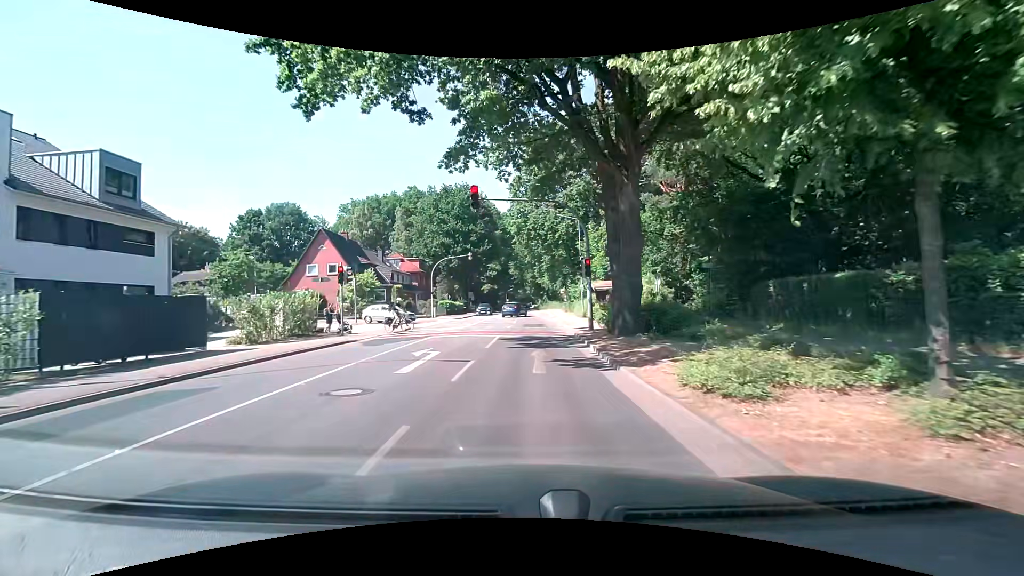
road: secondary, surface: asphalt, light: Day
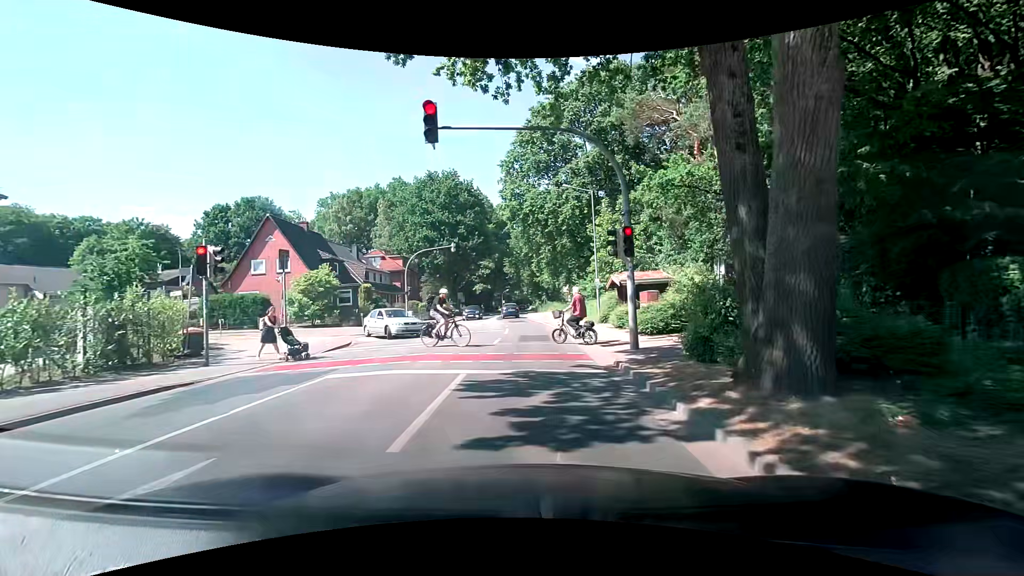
(-0.1, +9.7) m; -1°
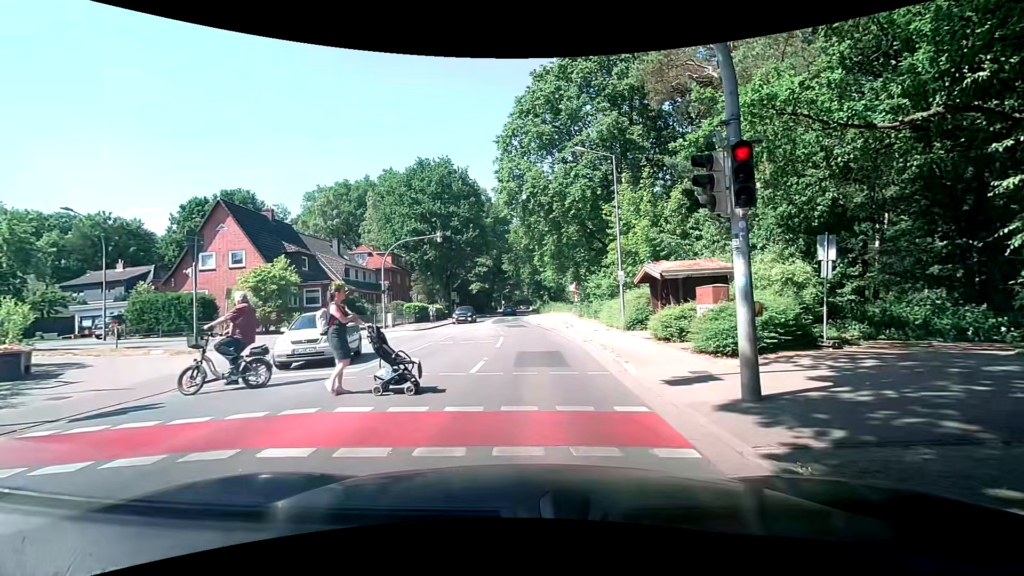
(0.0, +6.5) m; -3°
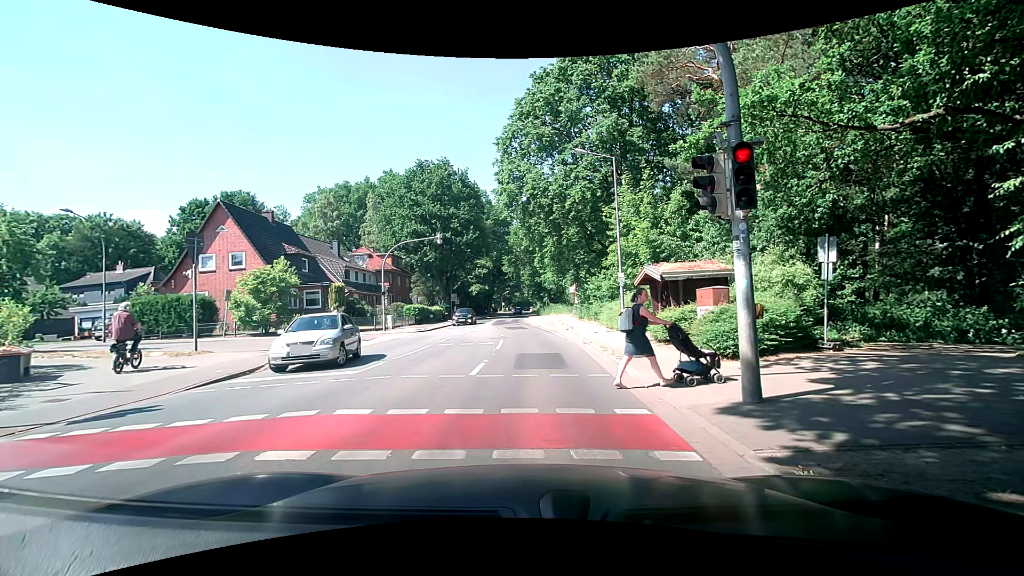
(0.0, +0.1) m; 0°
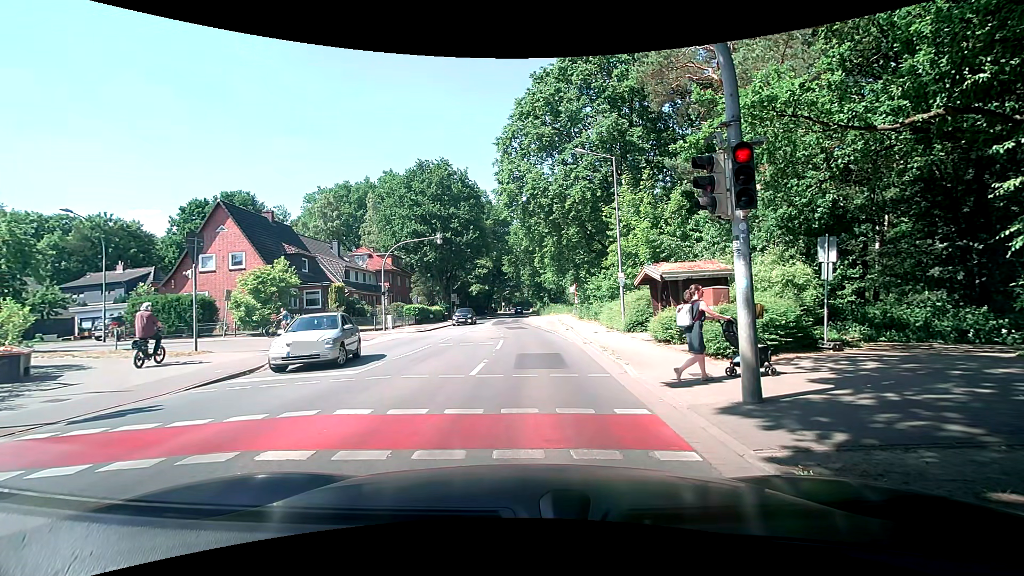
(0.0, 0.0) m; 0°
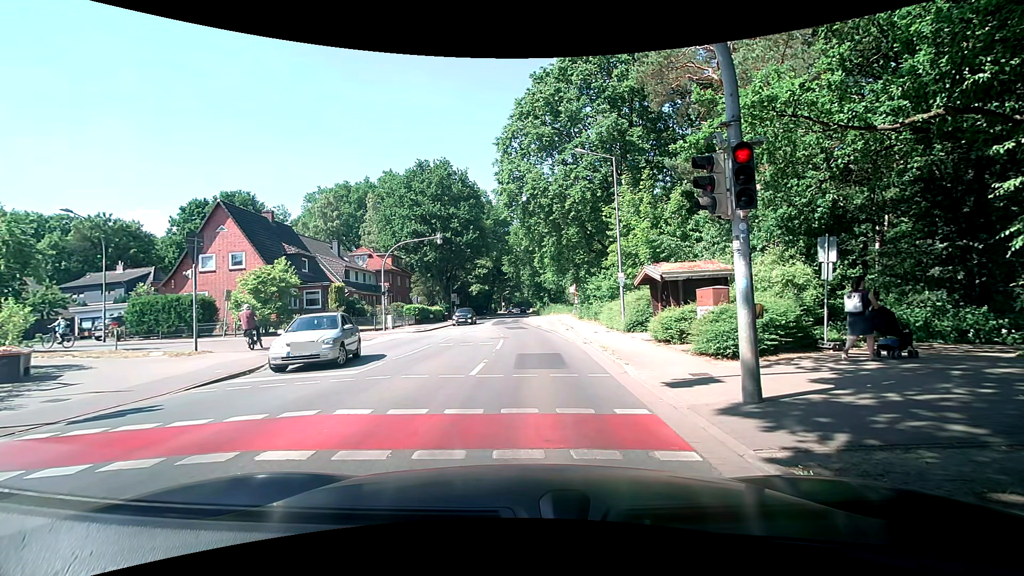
(0.0, 0.0) m; 0°
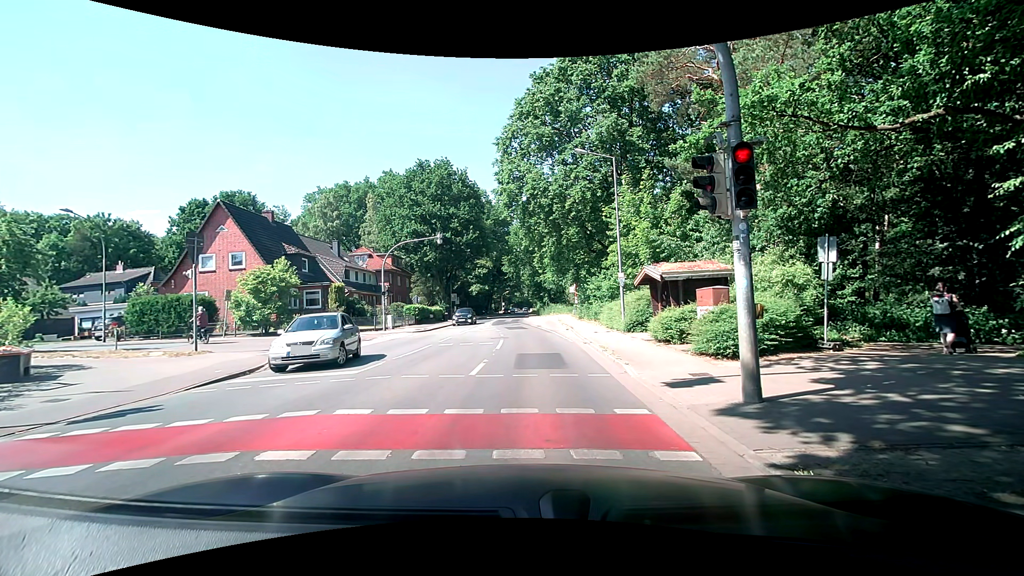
(0.0, 0.0) m; 0°
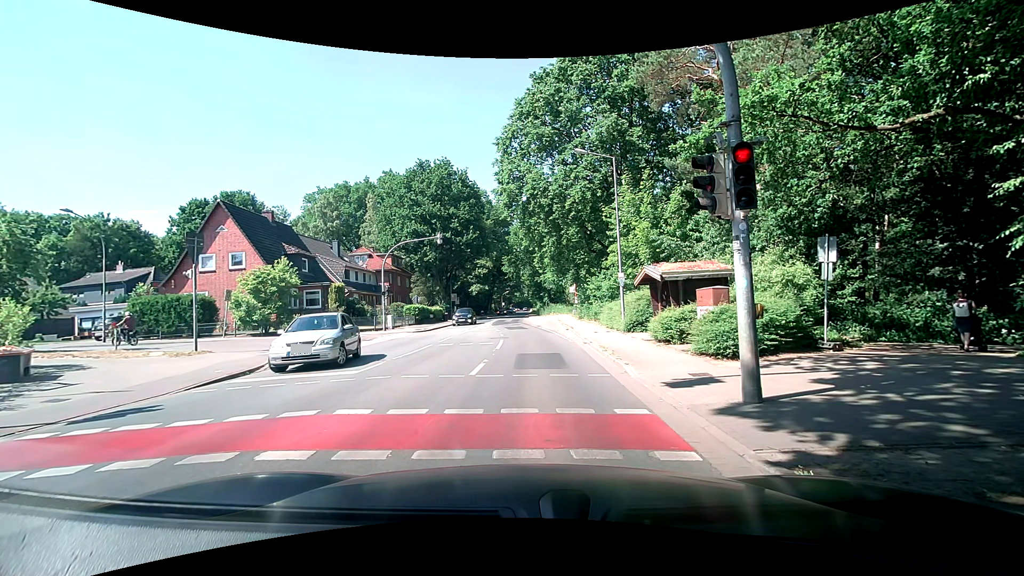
(0.0, 0.0) m; 0°
